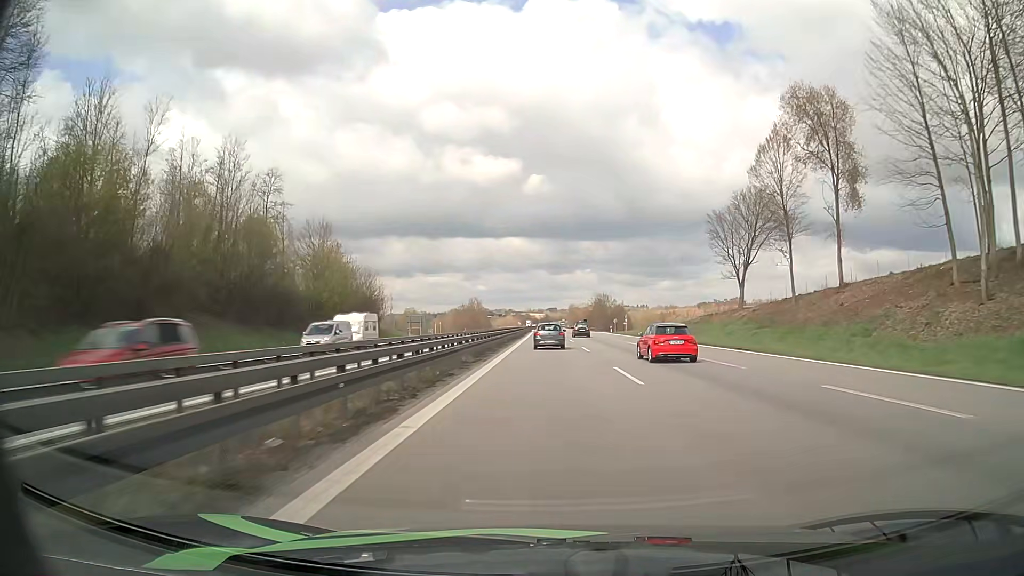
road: motorway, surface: asphalt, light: Day
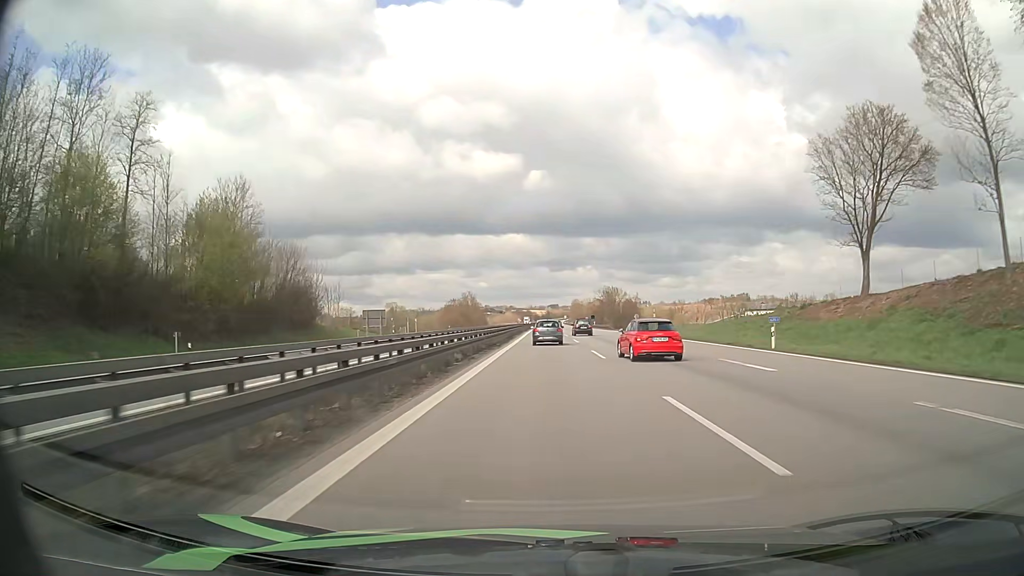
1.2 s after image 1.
(0.0, +27.7) m; 0°
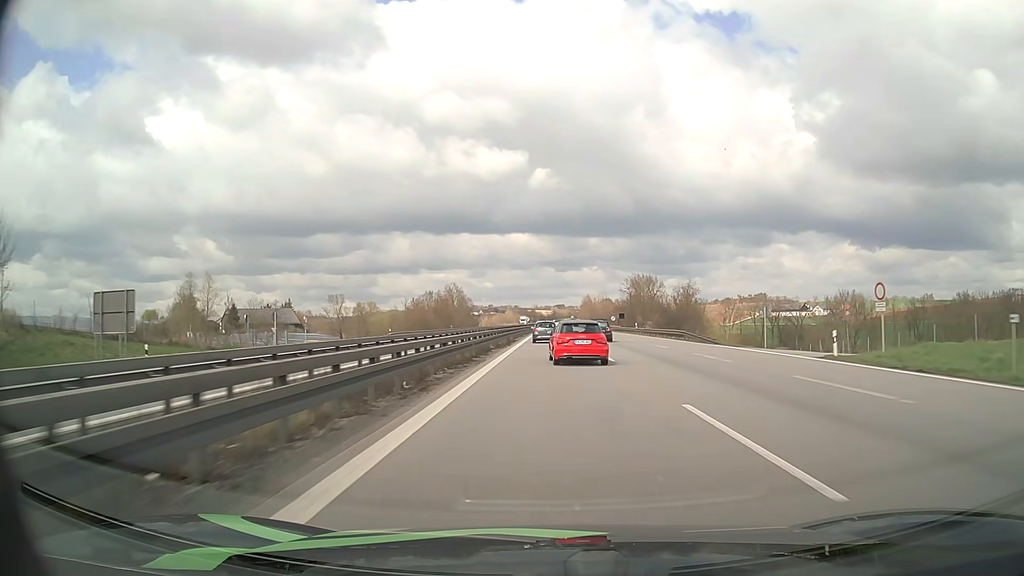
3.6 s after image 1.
(-0.4, +55.4) m; 0°
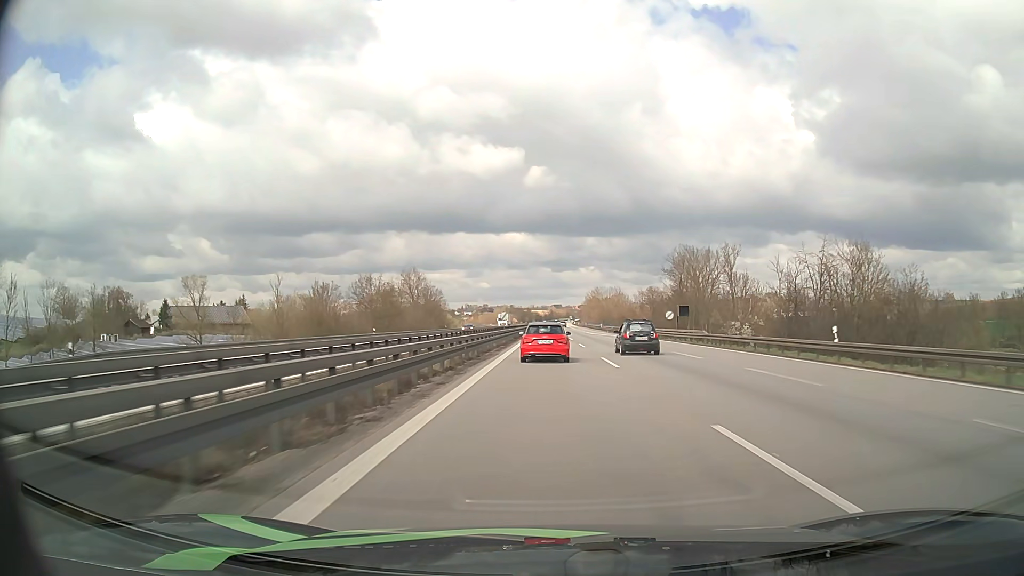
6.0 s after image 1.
(0.0, +56.6) m; 0°
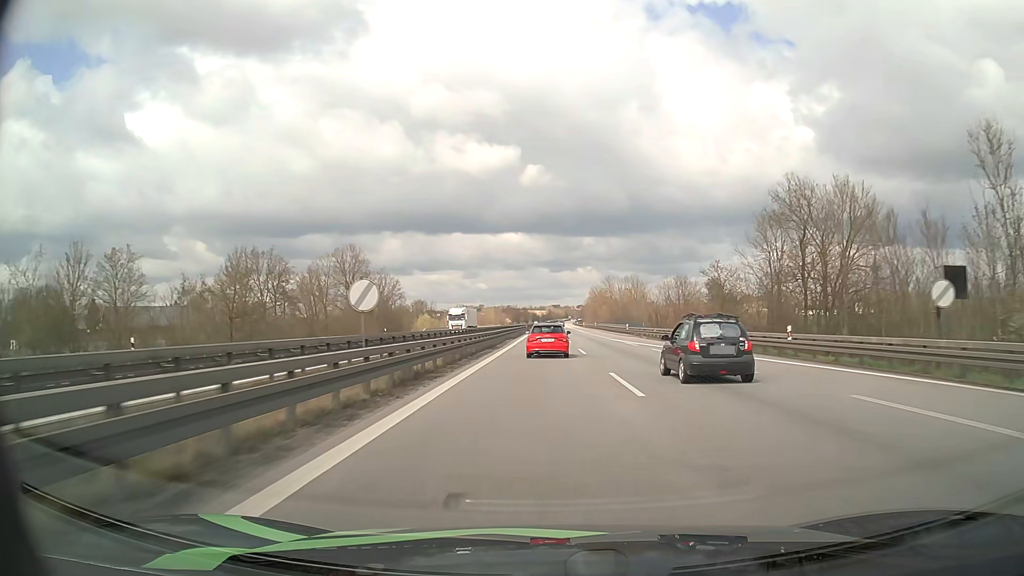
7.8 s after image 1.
(+0.3, +45.0) m; 0°
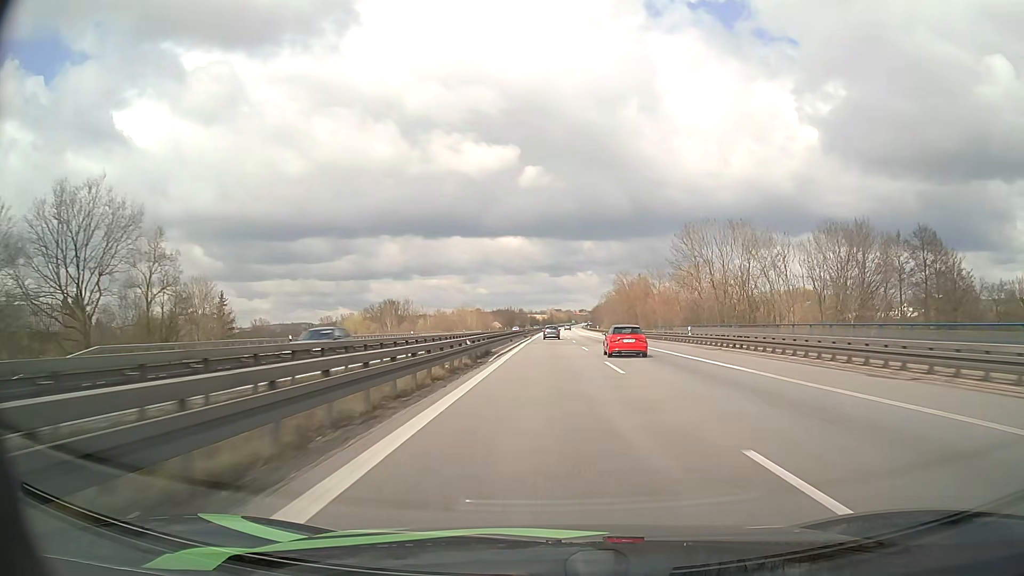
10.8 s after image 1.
(-0.8, +84.6) m; 0°
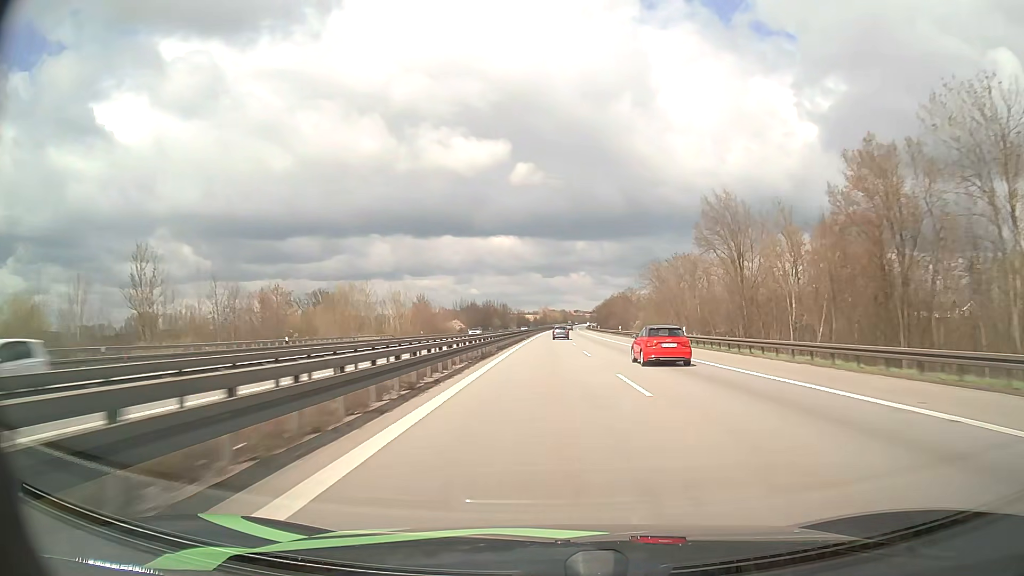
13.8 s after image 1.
(+0.4, +97.7) m; +1°
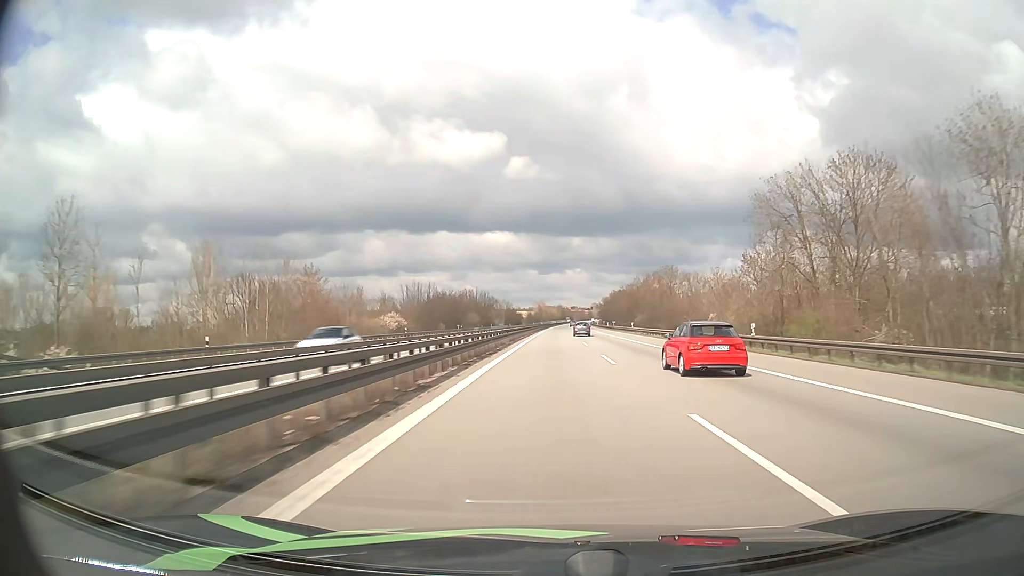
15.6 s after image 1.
(-0.1, +63.7) m; 0°
(0, +10) (0, +20) (0, +30) (0, +40) (0, +50) (0, +60) (0, +70) (0, +80) (+1, +90) (+1, +100) m
